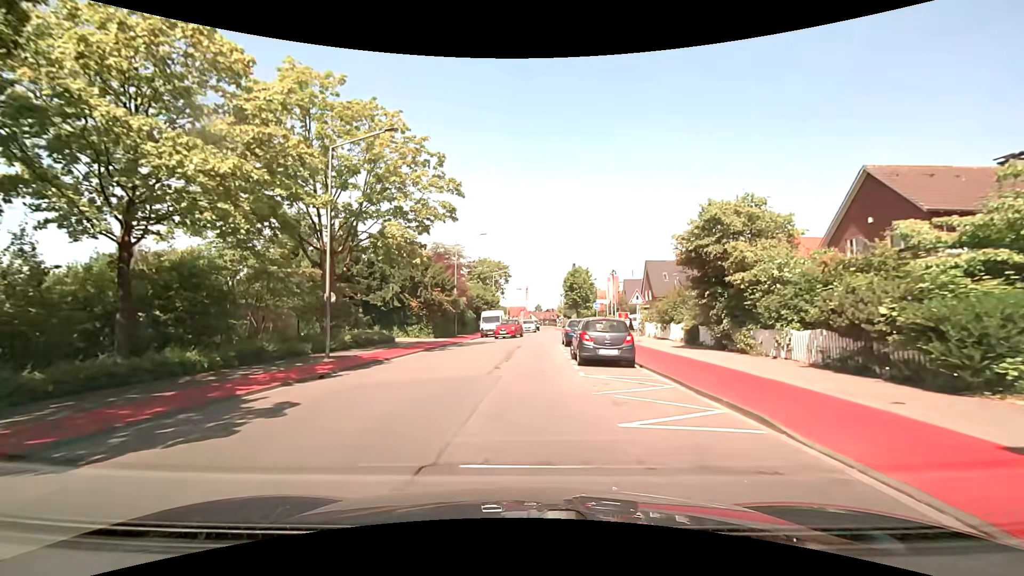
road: tertiary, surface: asphalt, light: Day
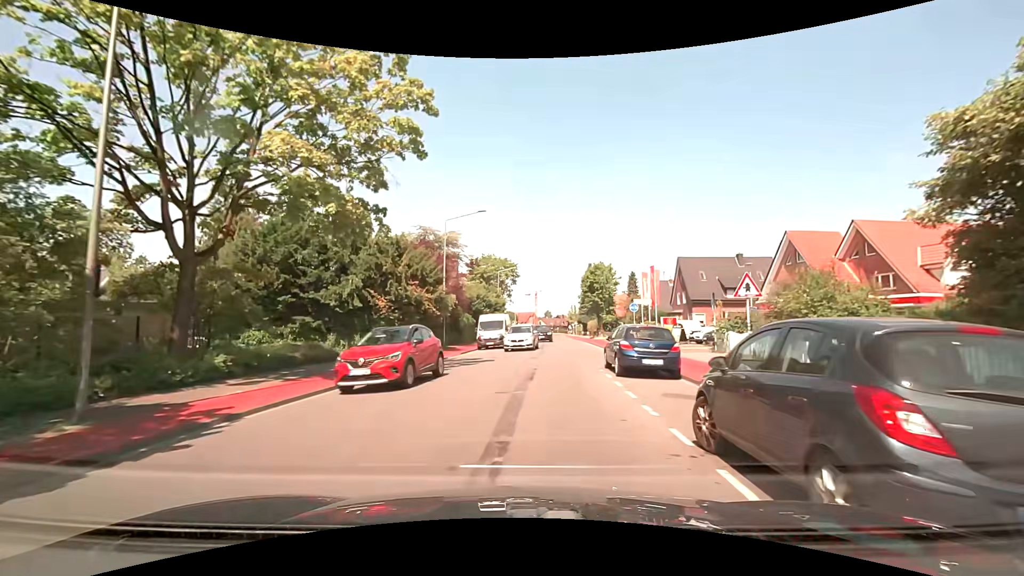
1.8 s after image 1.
(-0.1, +12.0) m; 0°
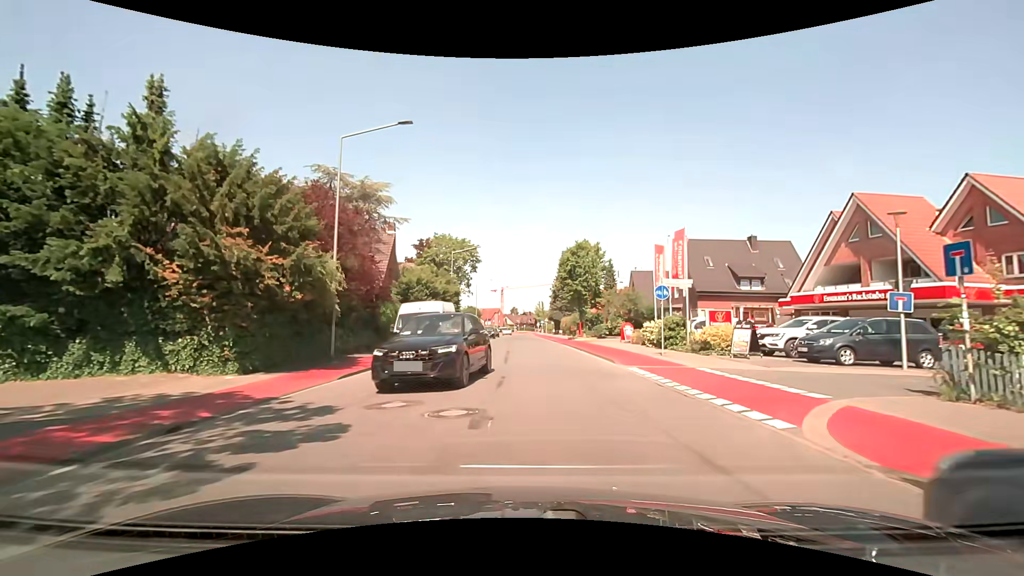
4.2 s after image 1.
(+0.2, +14.8) m; +2°
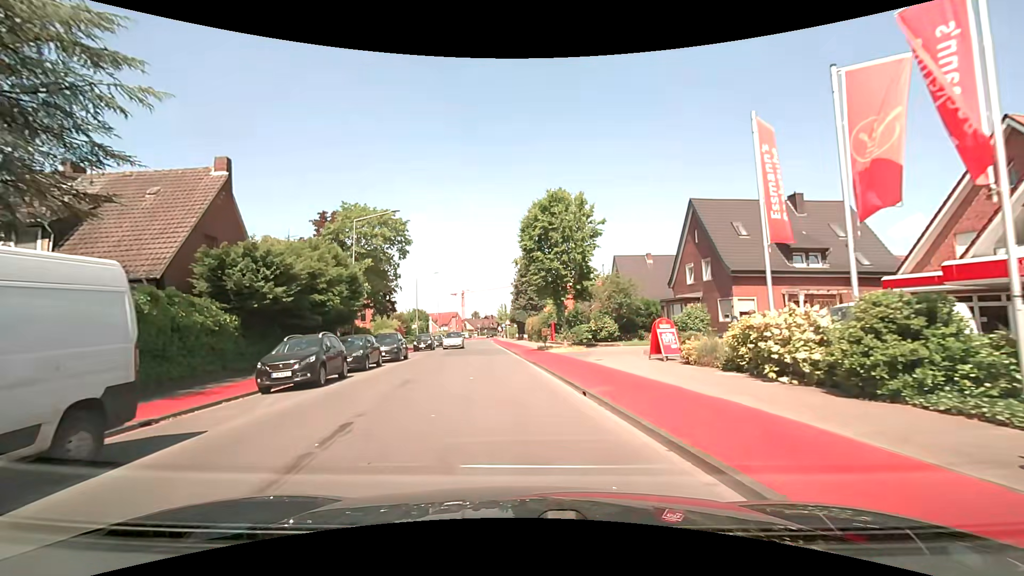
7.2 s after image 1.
(+1.4, +18.6) m; +5°
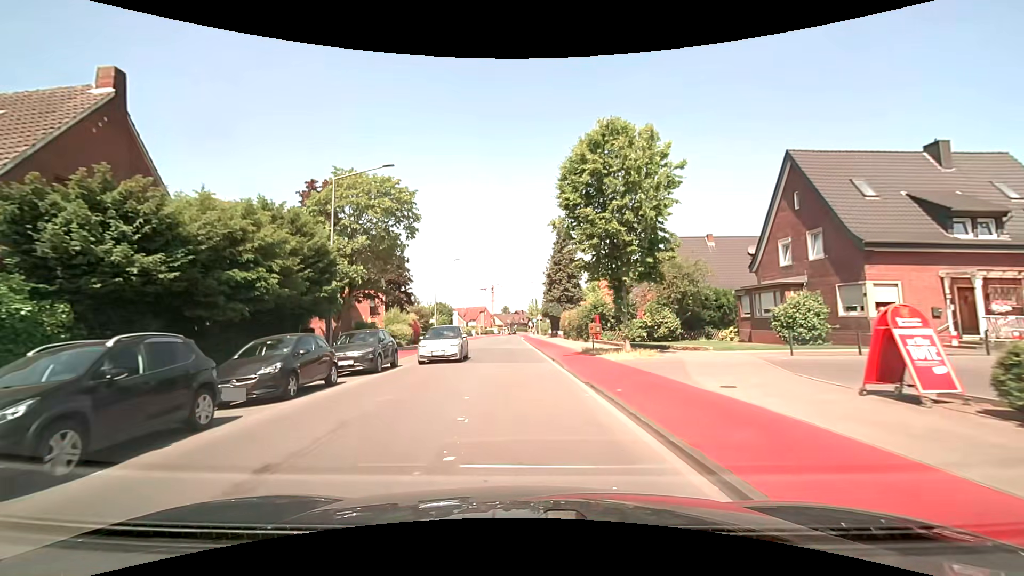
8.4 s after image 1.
(-0.2, +9.3) m; -3°
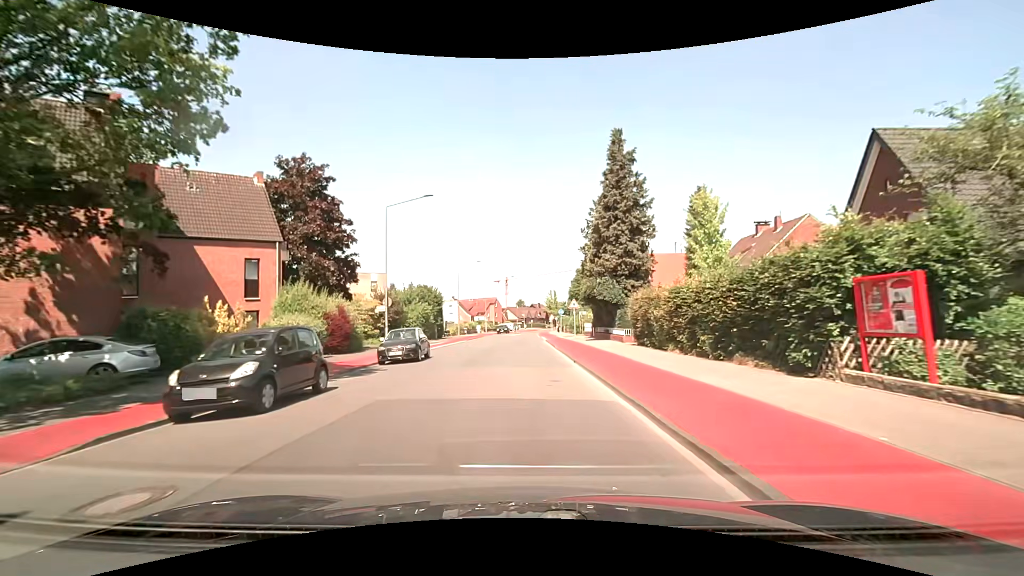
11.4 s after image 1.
(-0.7, +27.3) m; -2°
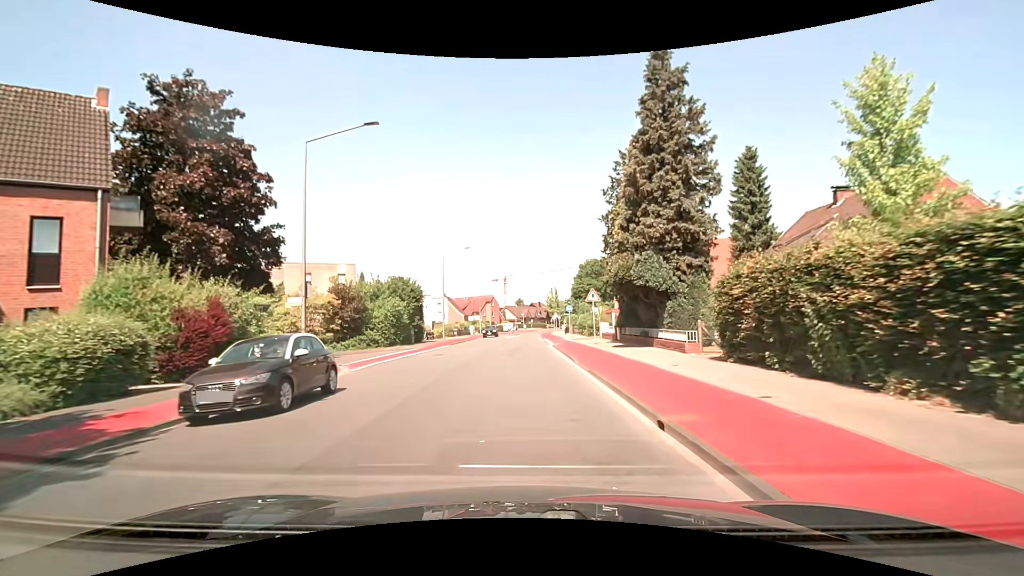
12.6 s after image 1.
(0.0, +11.6) m; 0°
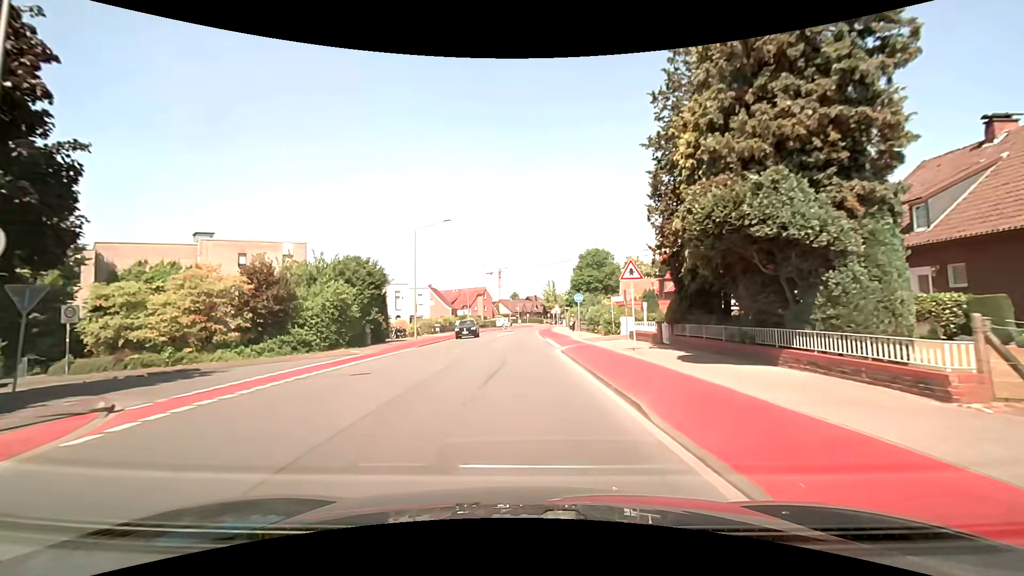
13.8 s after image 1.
(0.0, +11.5) m; 0°
(0, +10) (0, +20) (0, +30) (0, +40) (0, +50) (0, +60) (+1, +70) (+1, +80) (+2, +90) (+4, +100) m
